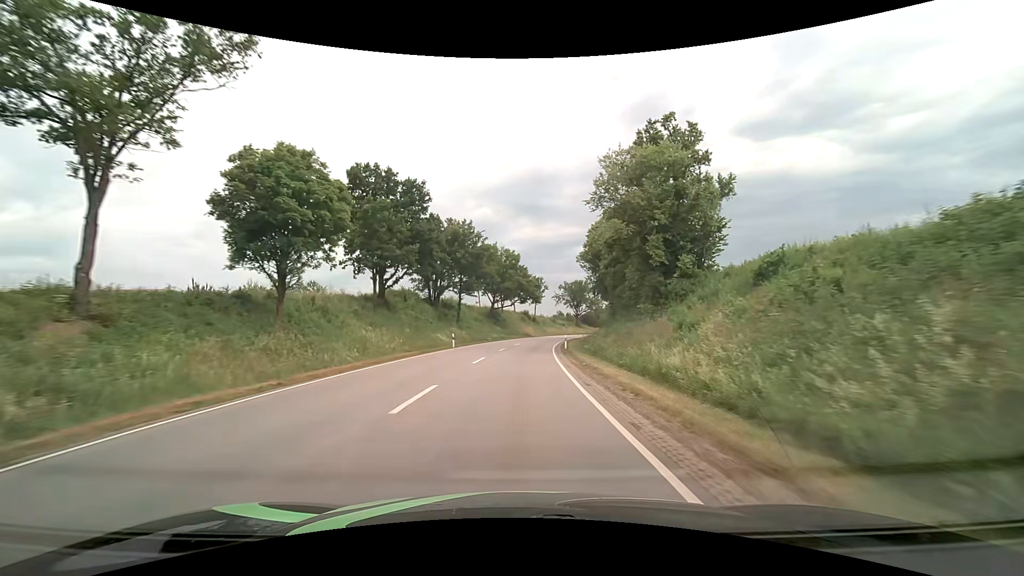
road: secondary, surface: asphalt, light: Day
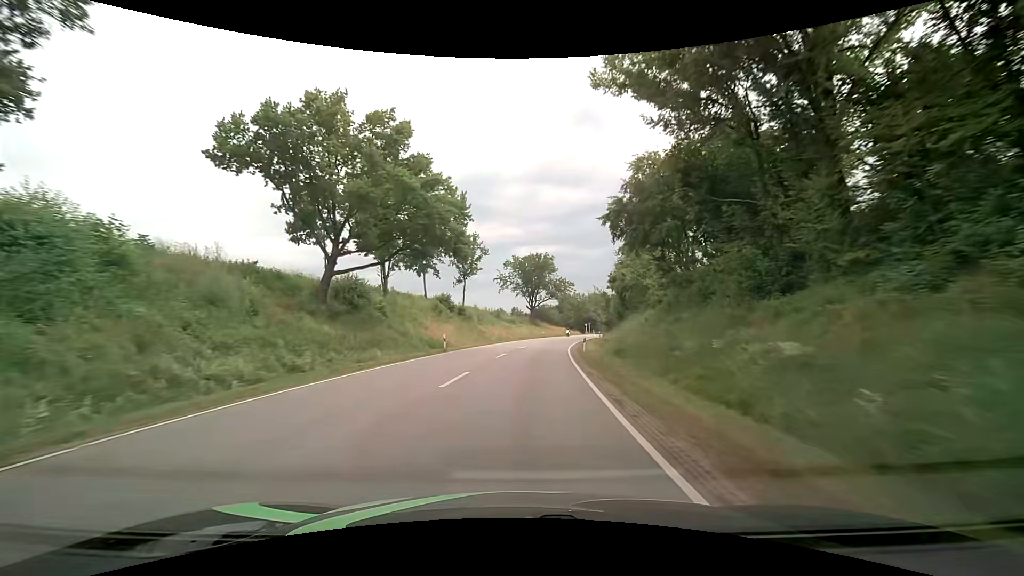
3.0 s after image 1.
(+3.0, +56.4) m; +7°
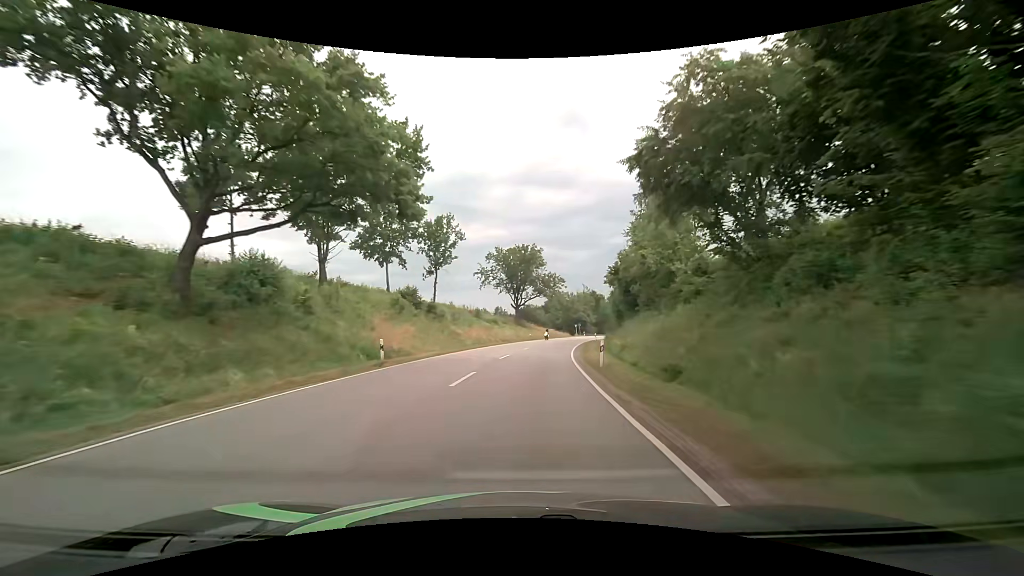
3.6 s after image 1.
(+0.2, +11.5) m; +2°
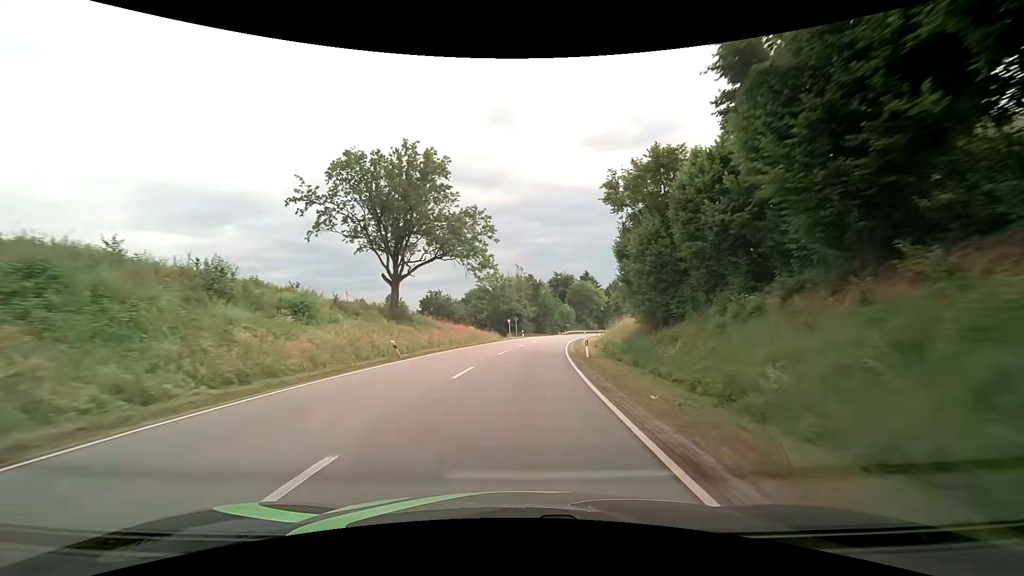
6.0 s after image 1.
(+4.0, +46.2) m; +9°
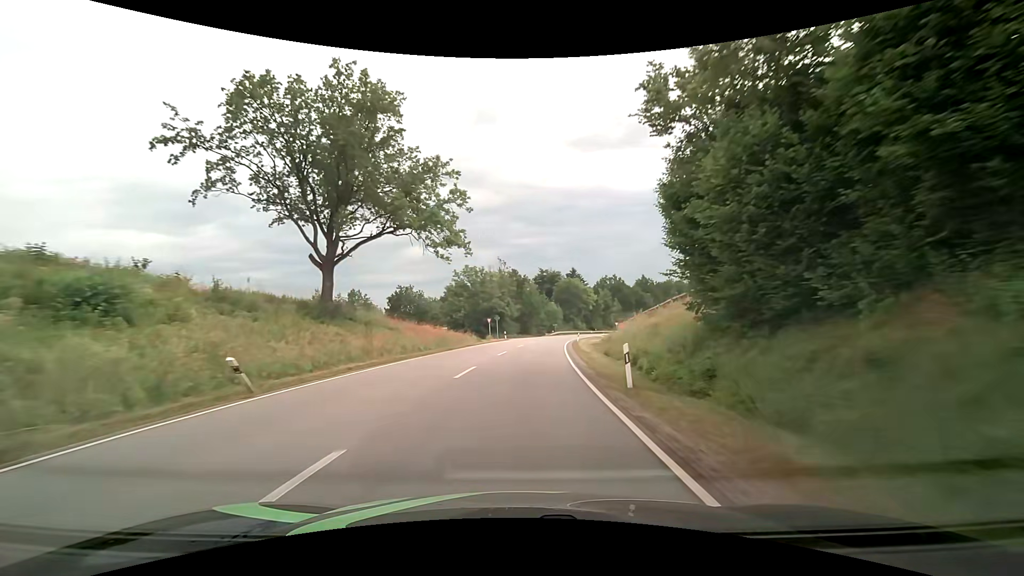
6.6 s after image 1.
(+0.2, +11.7) m; +2°
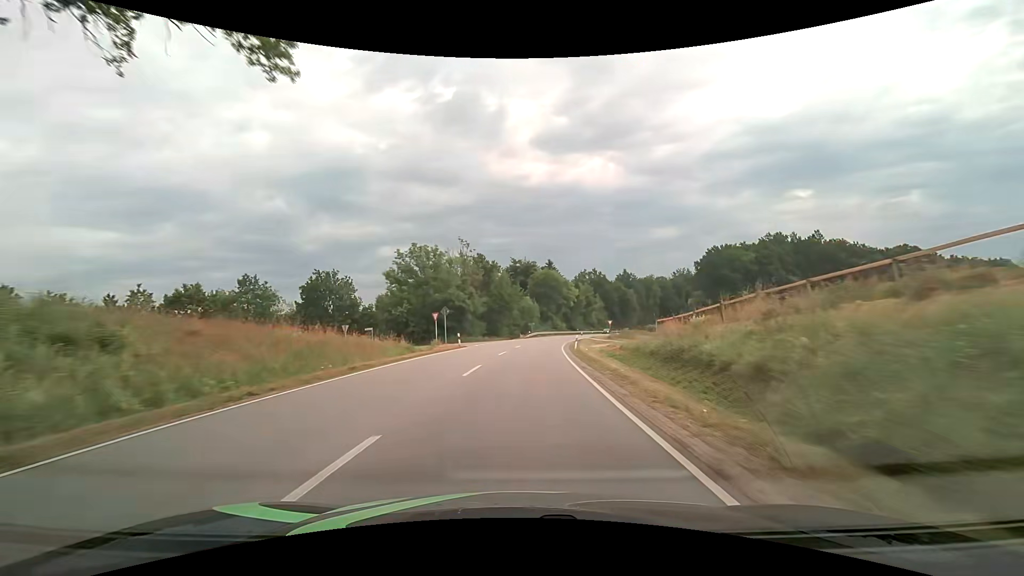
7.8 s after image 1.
(+0.6, +23.2) m; +3°
(0, +10) (+1, +20) (+2, +30) (+3, +40) (+4, +50) (+5, +60) (+7, +70) (+9, +79) (+12, +89) (+15, +99) m
